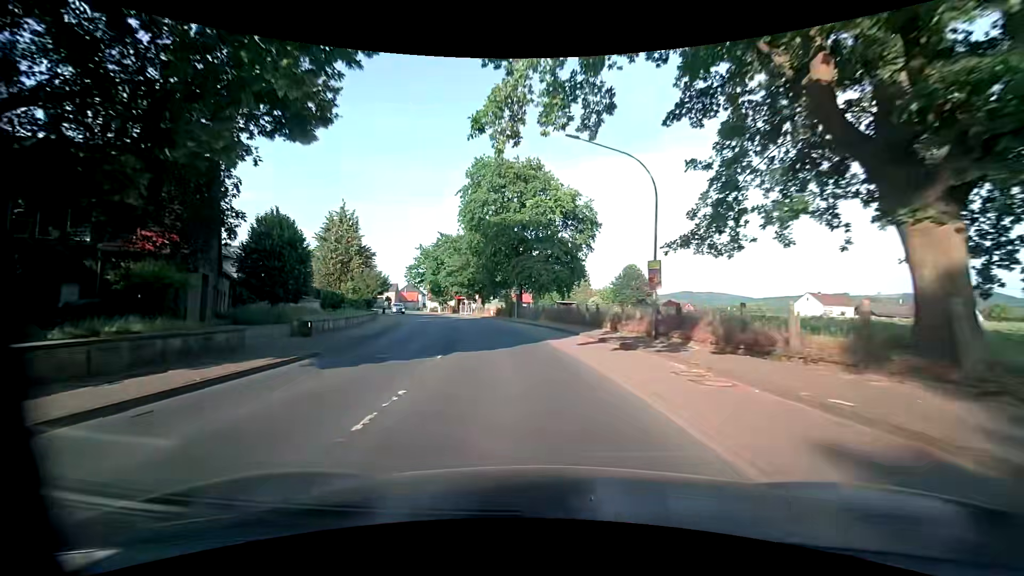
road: primary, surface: asphalt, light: Day
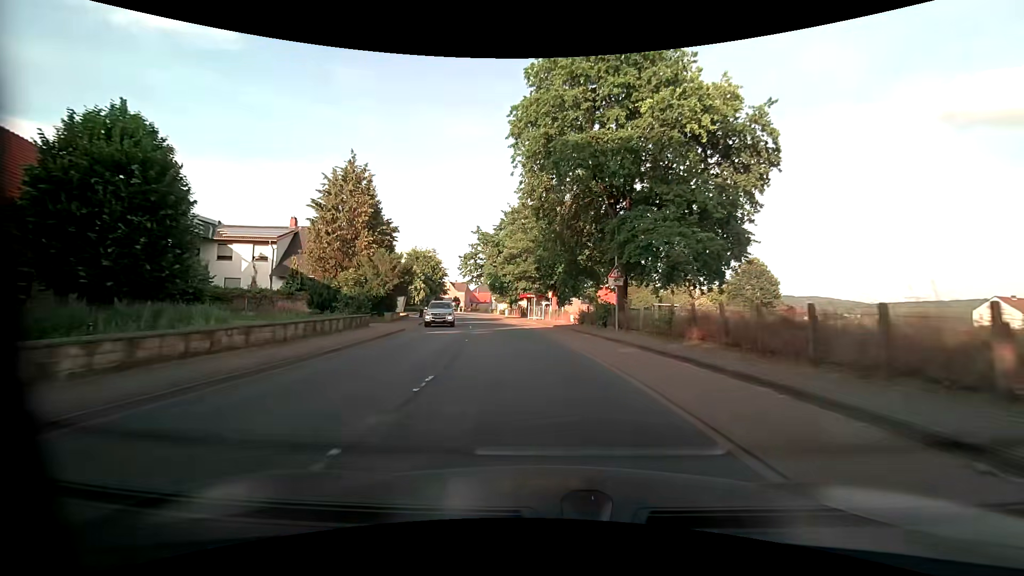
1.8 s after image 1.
(-1.8, +22.3) m; -9°
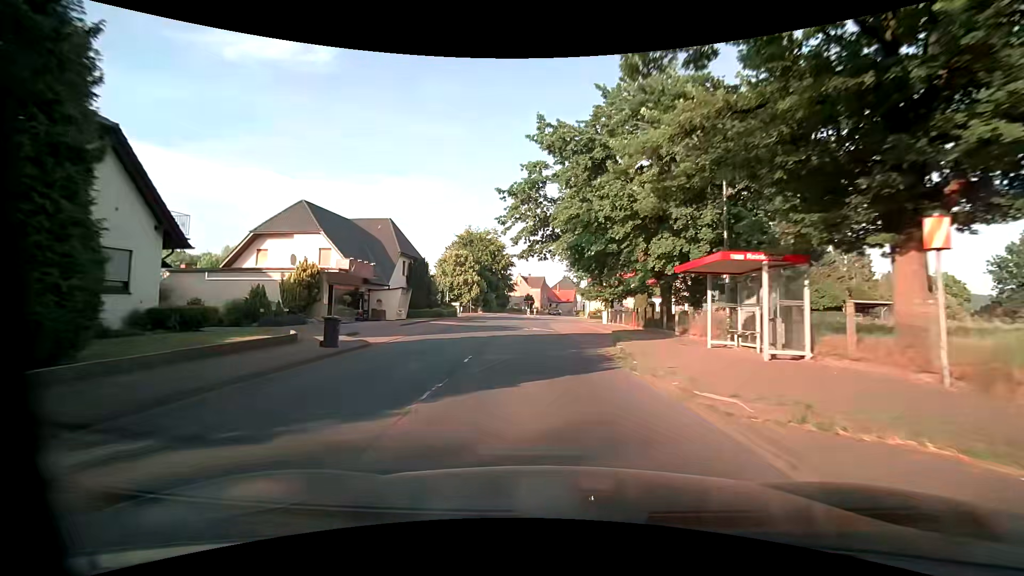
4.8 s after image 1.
(-3.5, +38.6) m; -9°
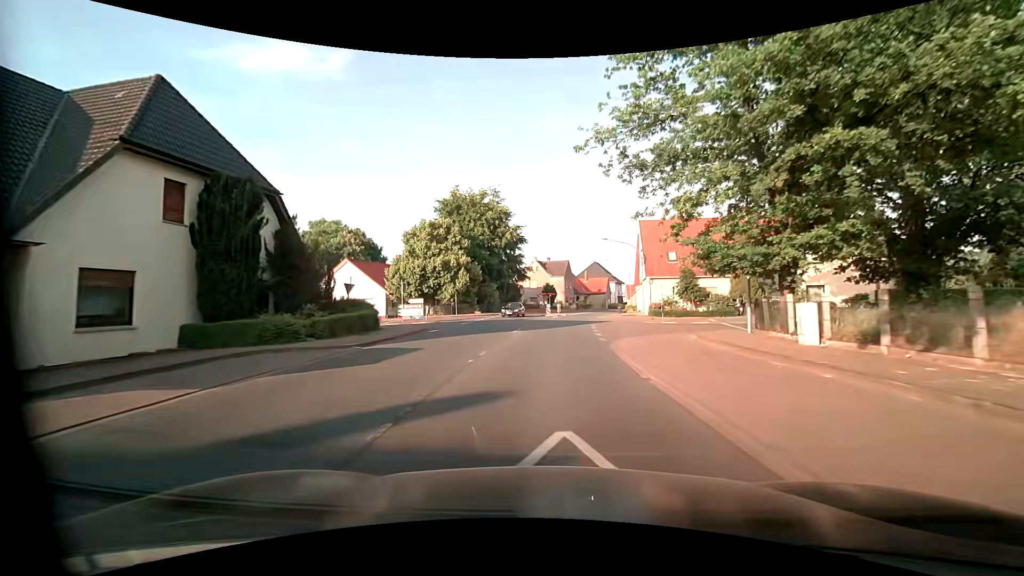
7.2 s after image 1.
(-1.0, +31.7) m; -2°
(0, +10) (0, +20) (+1, +30) (+1, +40) (+3, +50) (+4, +60) (+7, +69) (+9, +79) (+13, +88) (+17, +97) m
